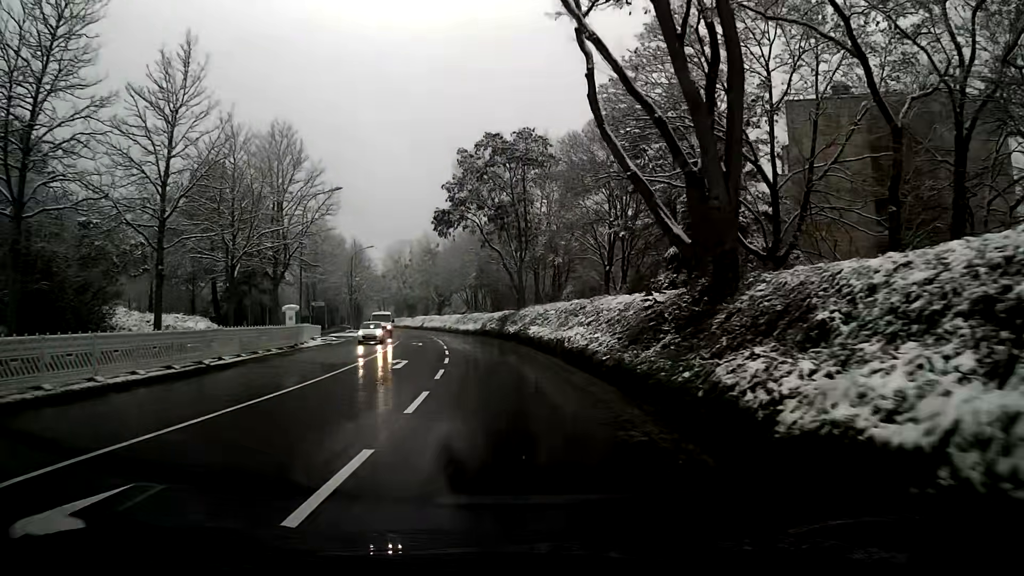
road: tertiary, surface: asphalt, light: Day
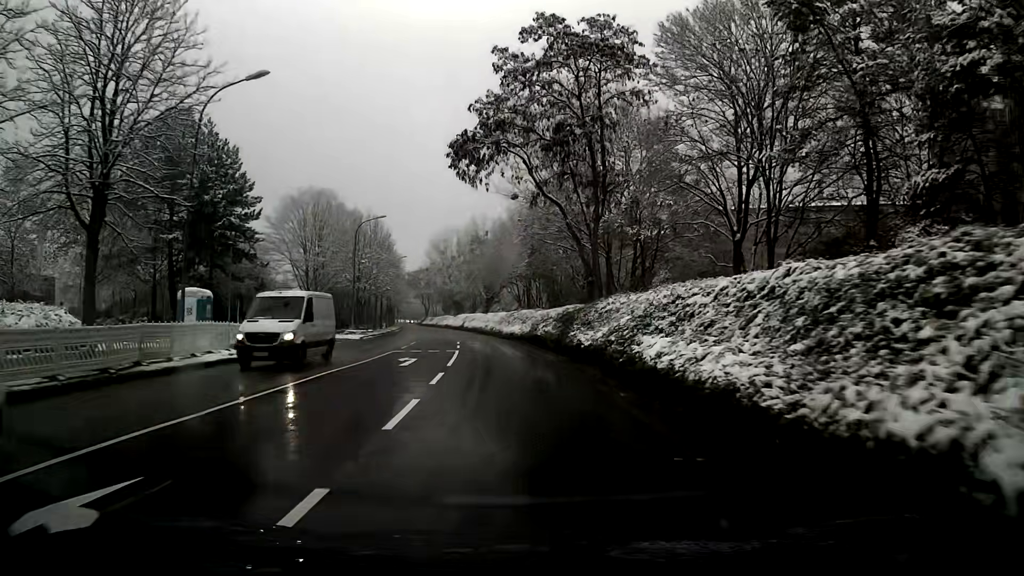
(-0.8, +20.0) m; -4°
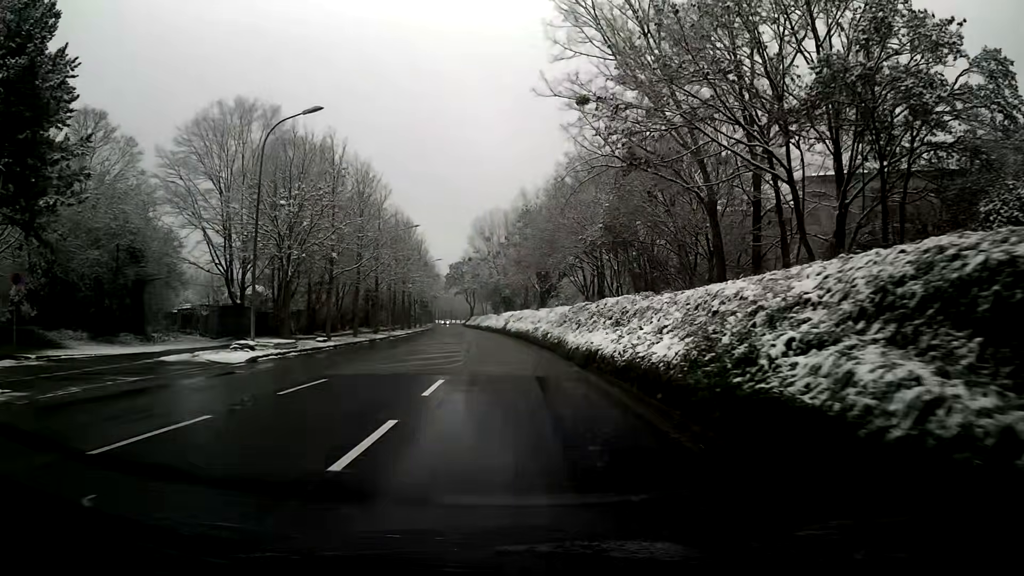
(-1.3, +28.1) m; -5°
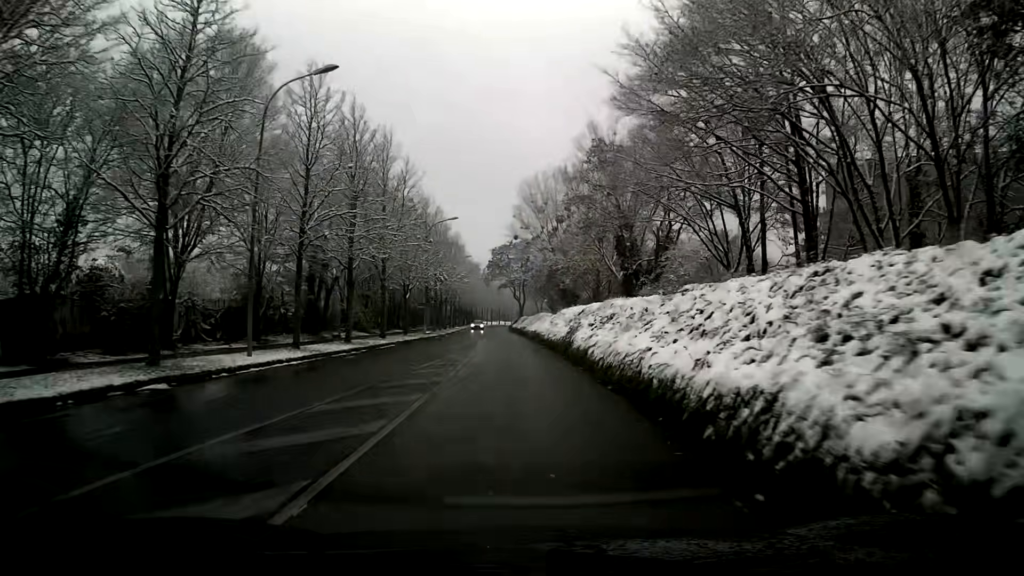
(-1.5, +37.2) m; -5°
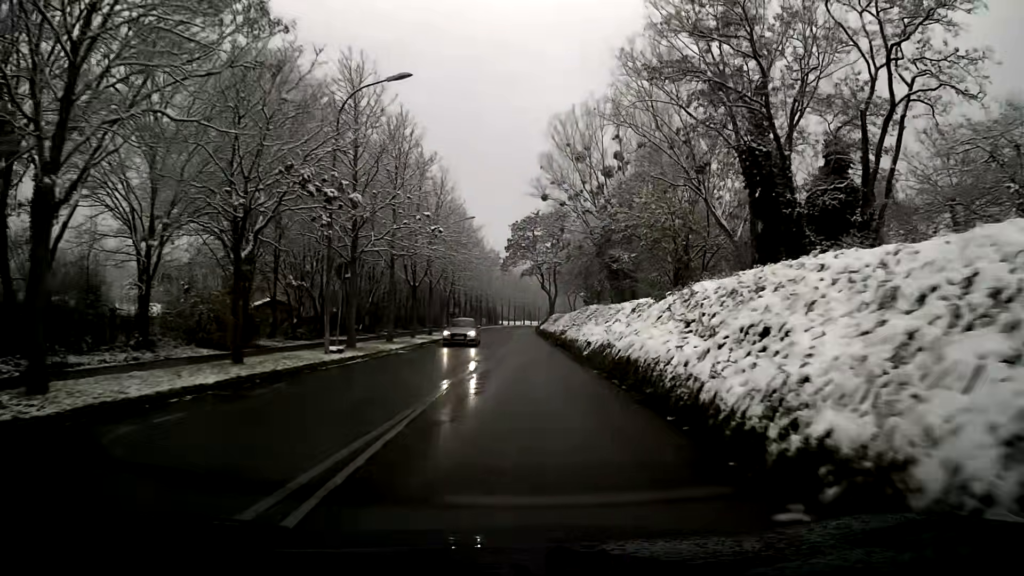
(-0.6, +31.5) m; -2°
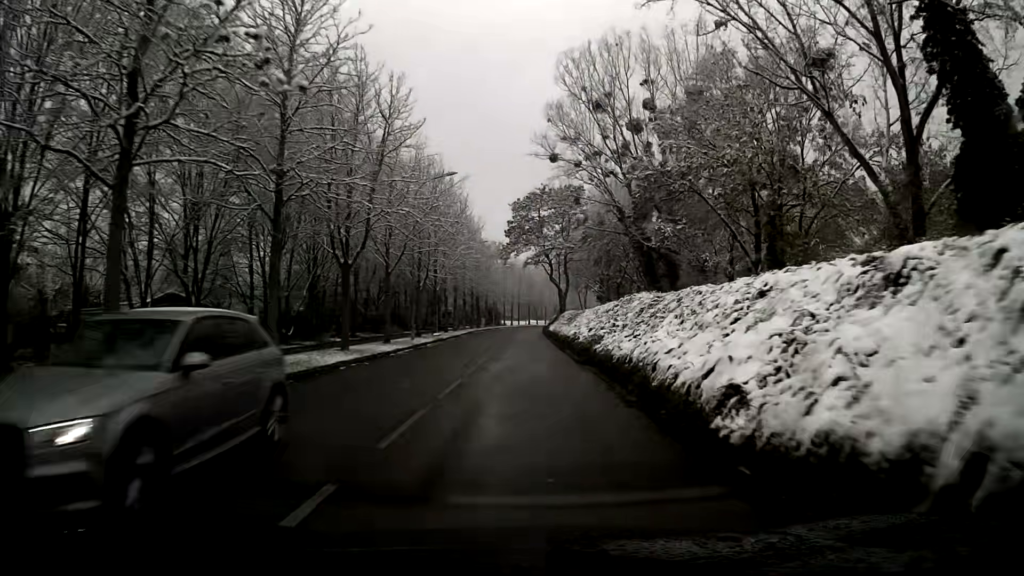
(-0.1, +16.2) m; -1°
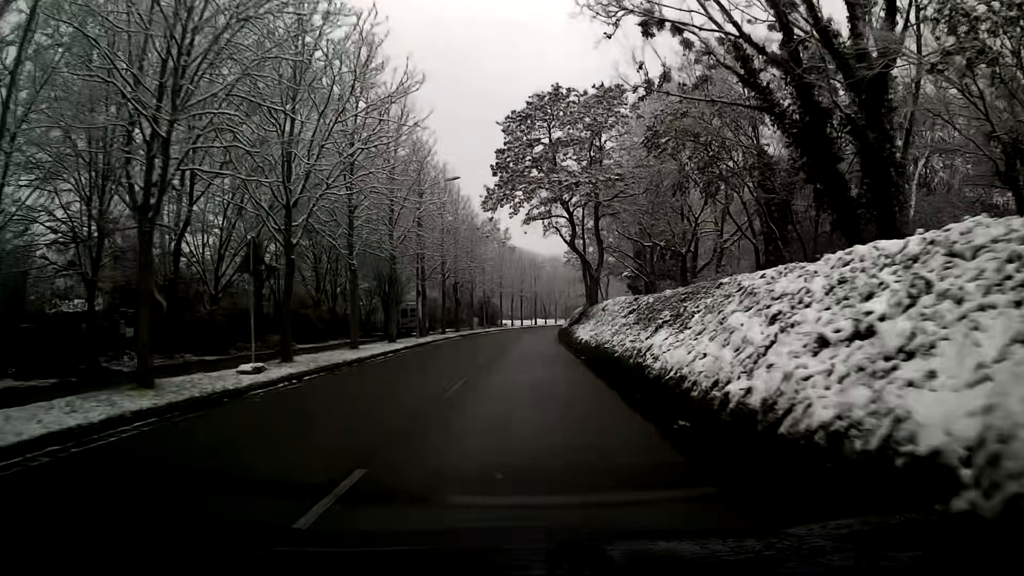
(-0.1, +31.0) m; 0°
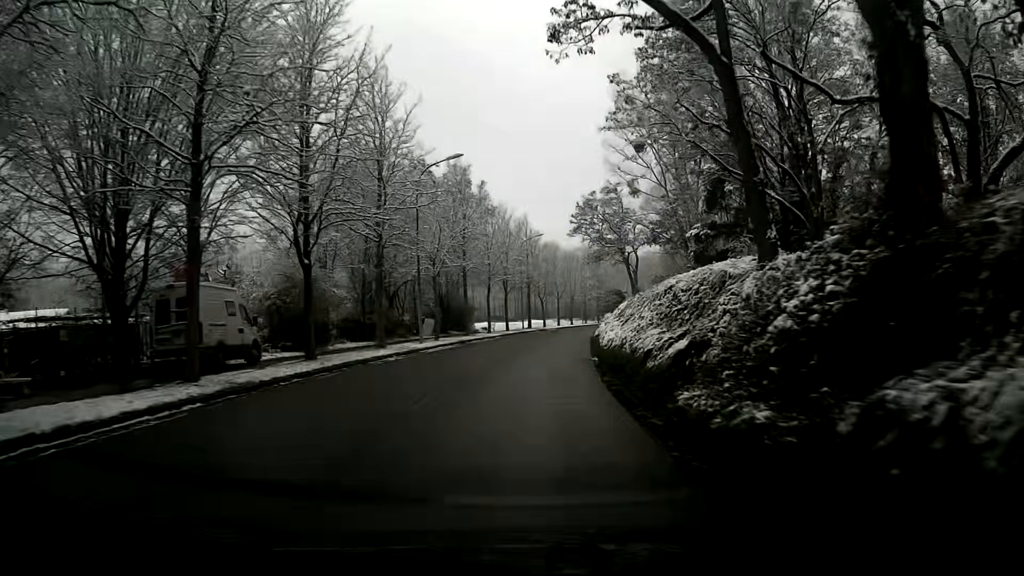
(+0.2, +37.7) m; +1°
(0, +10) (0, +20) (+1, +30) (+2, +40) (+3, +50) (+5, +60) (+7, +70) (+9, +79) (+12, +89) (+15, +98) m
